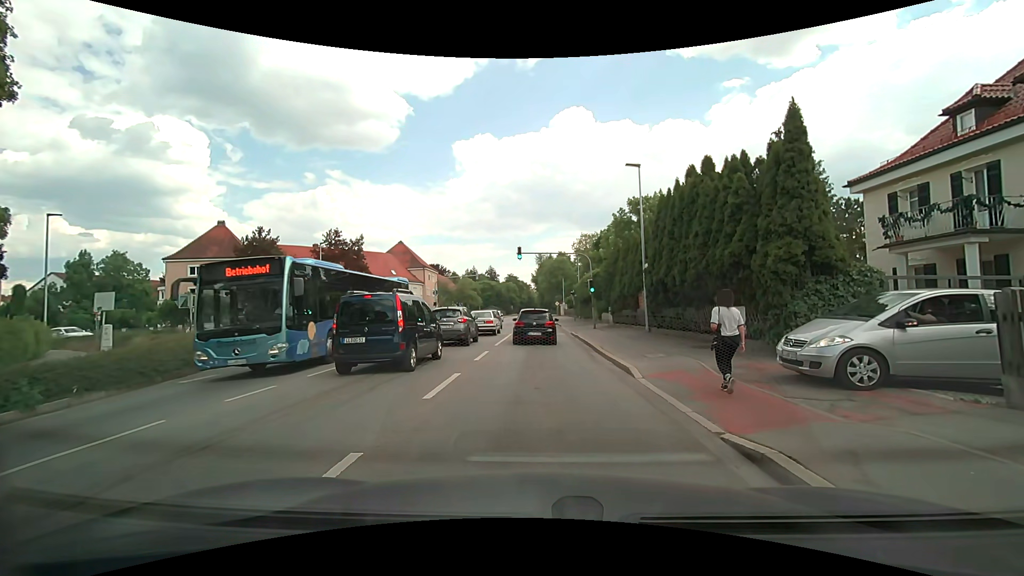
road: secondary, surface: asphalt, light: Day
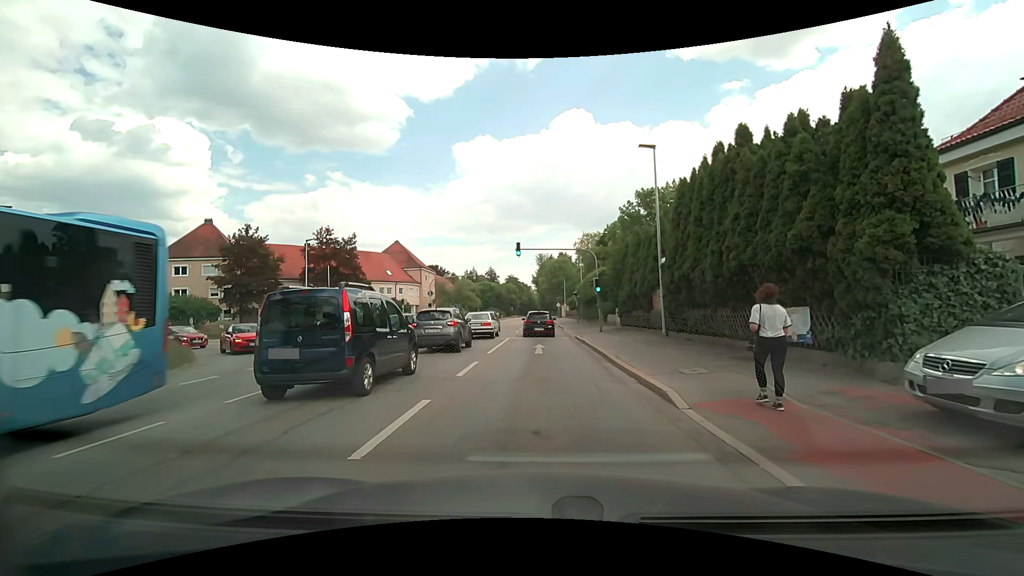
(-0.1, +3.3) m; -1°
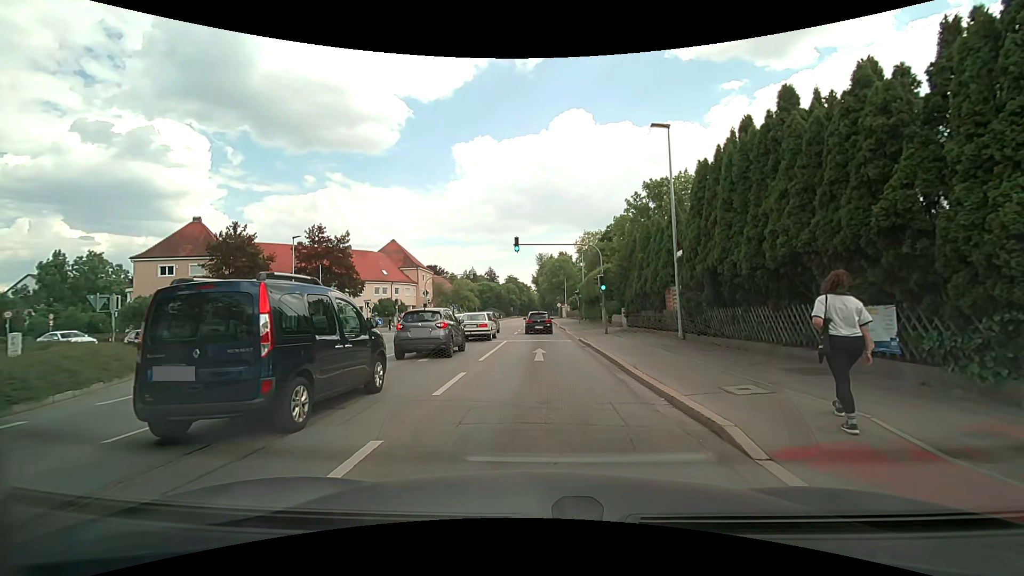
(-0.1, +2.5) m; -1°
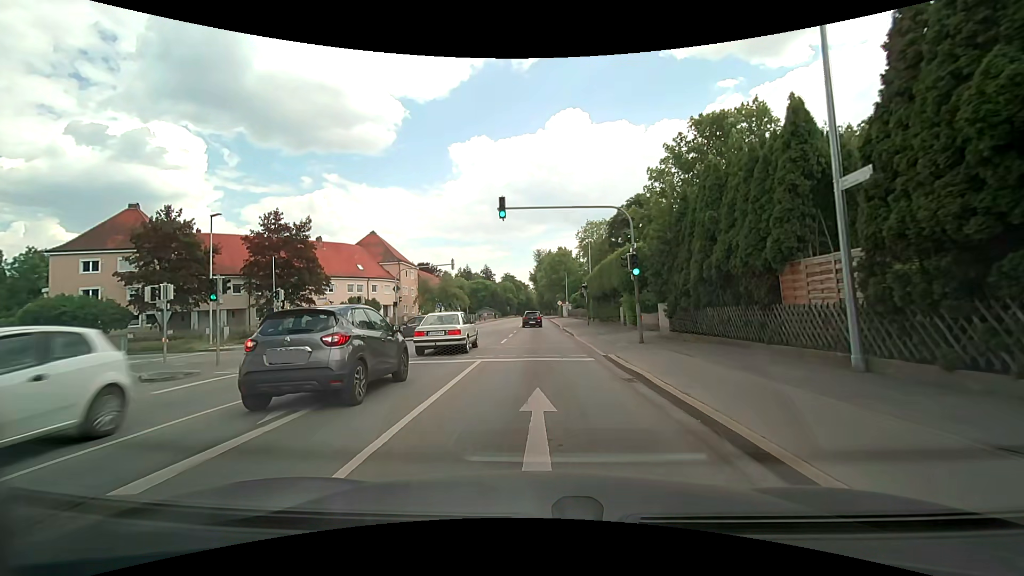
(0.0, +10.6) m; +1°
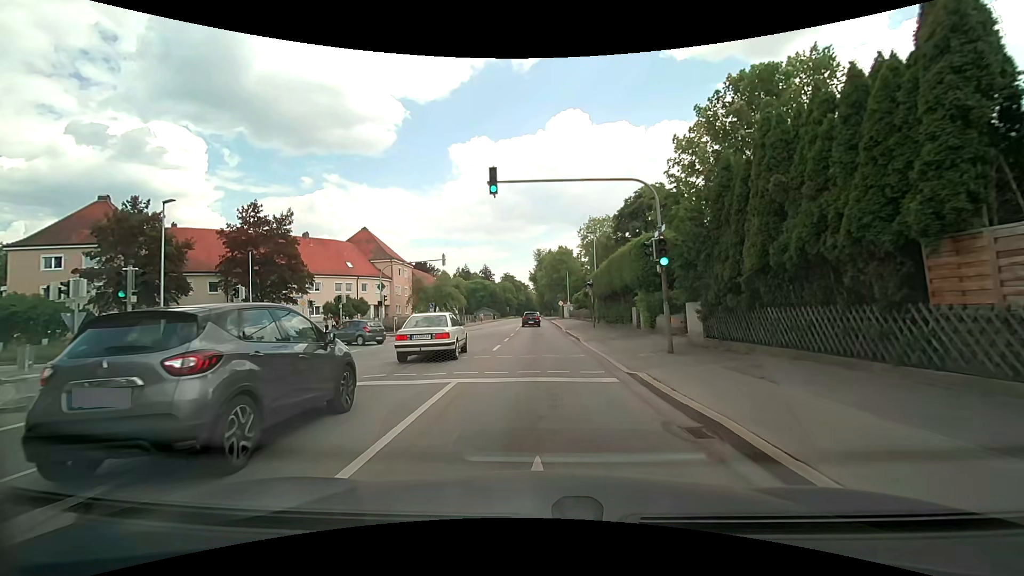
(-0.1, +4.2) m; -1°
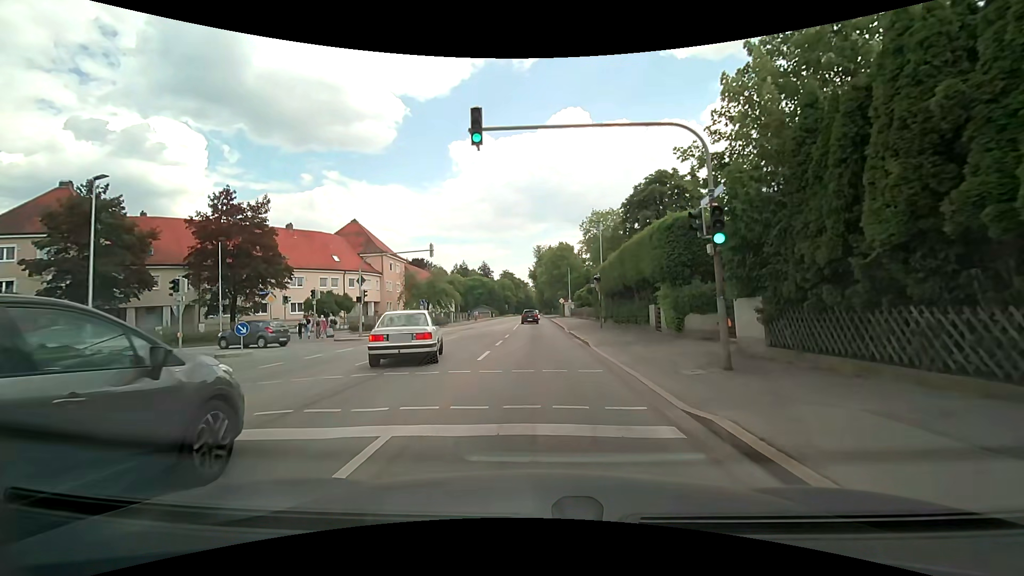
(0.0, +4.5) m; 0°
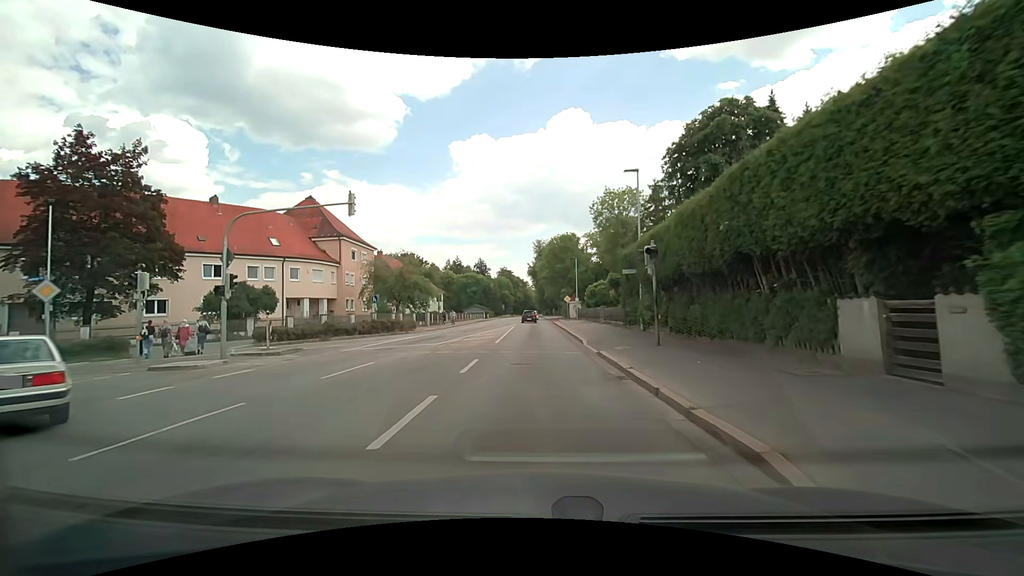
(0.0, +15.1) m; +1°
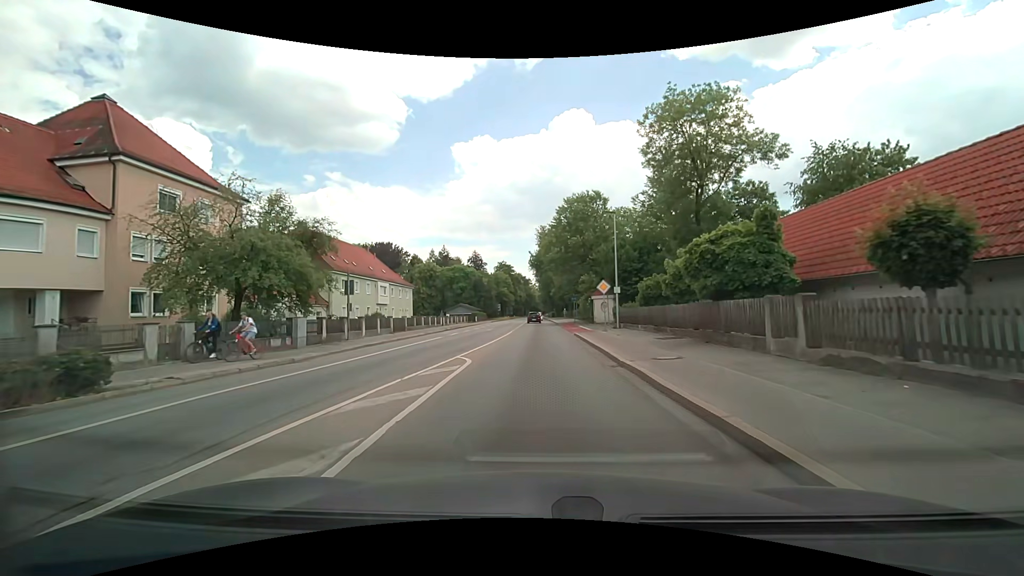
(-0.5, +30.1) m; -1°
(0, +10) (0, +20) (0, +30) (0, +40) (0, +50) (0, +60) (0, +70) (0, +80) (0, +90) (0, +100) m
